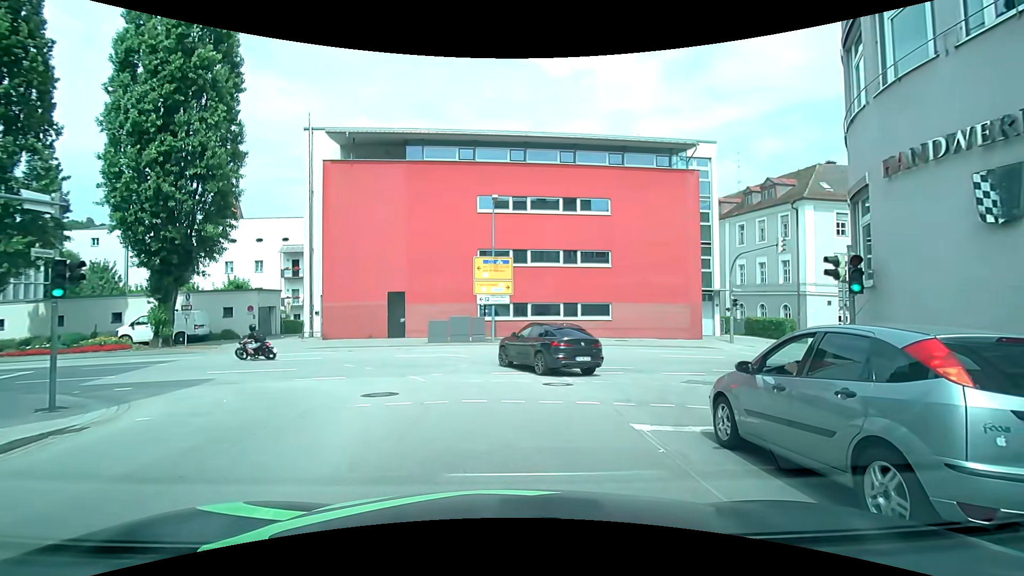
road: tertiary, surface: asphalt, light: Day
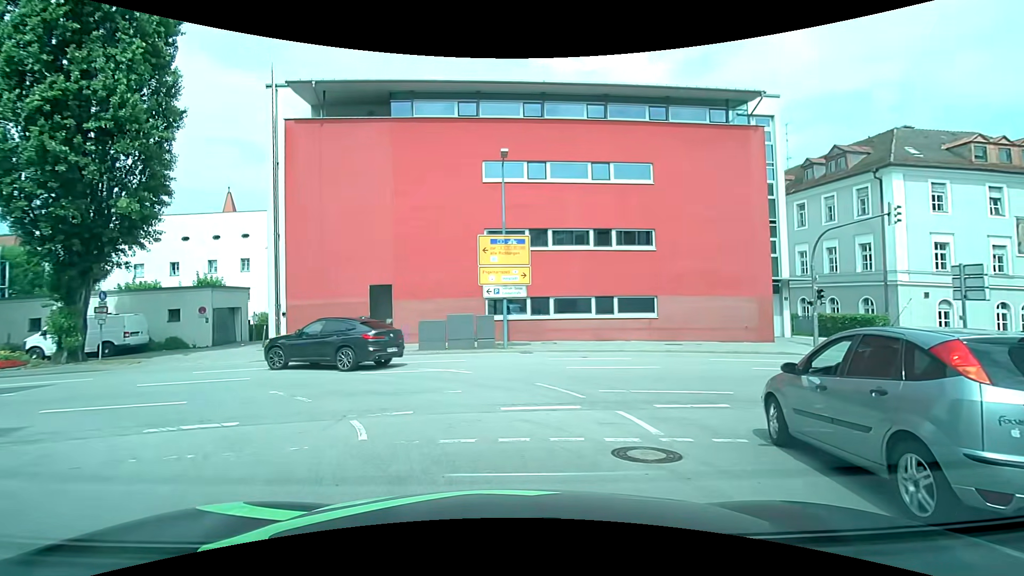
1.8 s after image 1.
(+0.1, +7.2) m; +1°
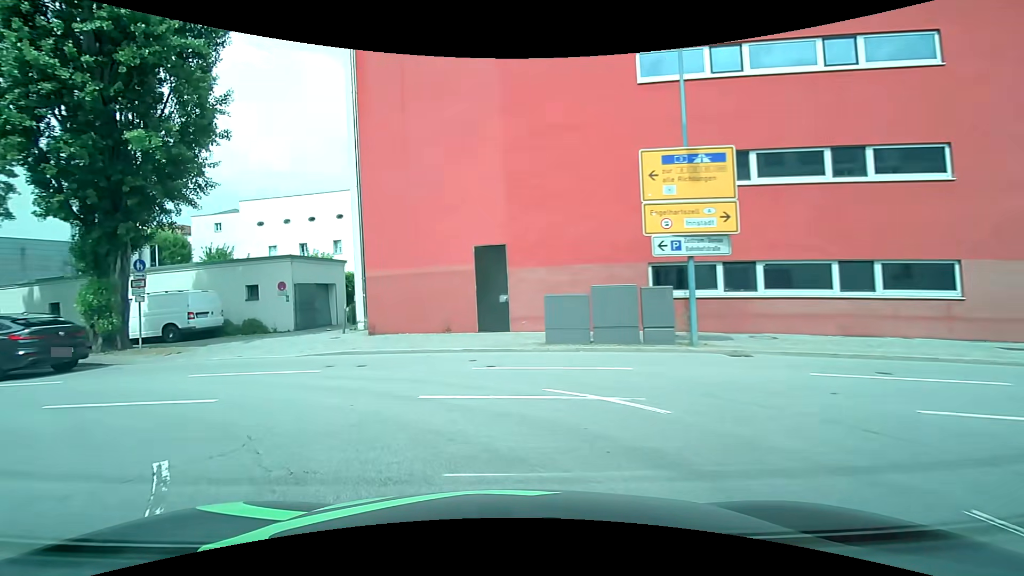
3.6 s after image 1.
(-0.7, +8.5) m; -14°
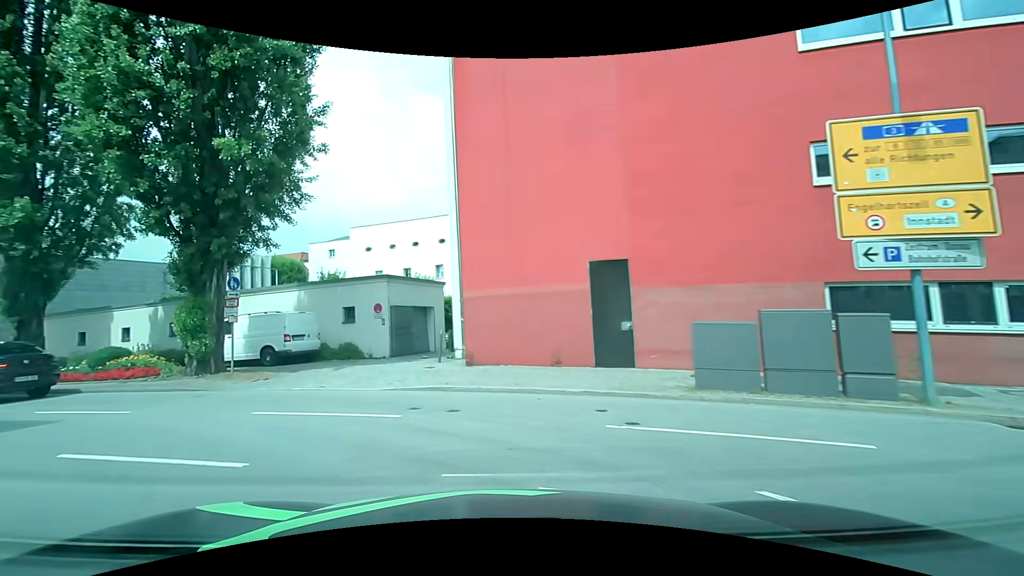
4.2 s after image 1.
(-0.2, +2.9) m; -11°
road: primary
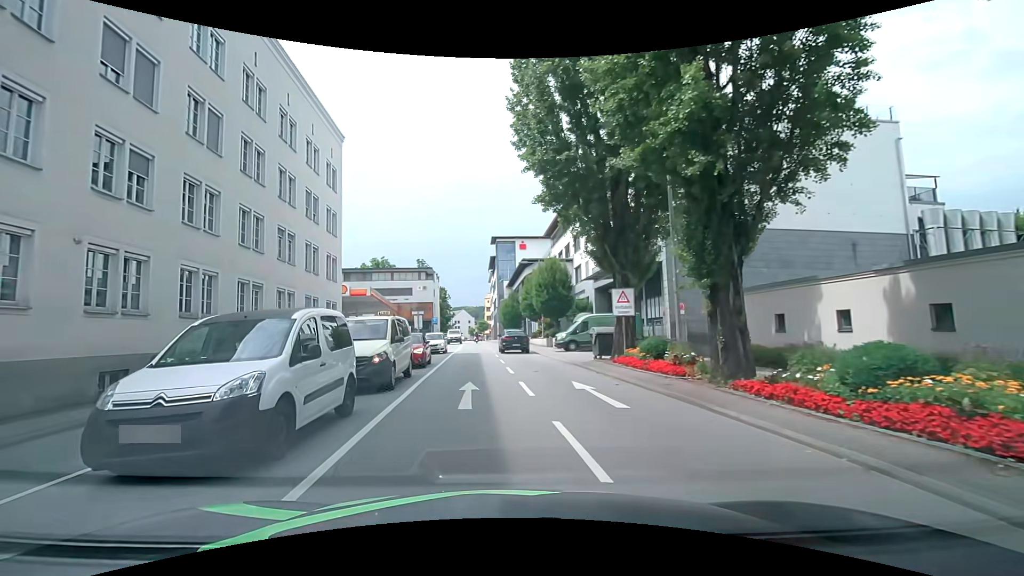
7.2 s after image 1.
(-7.2, +10.6) m; -65°
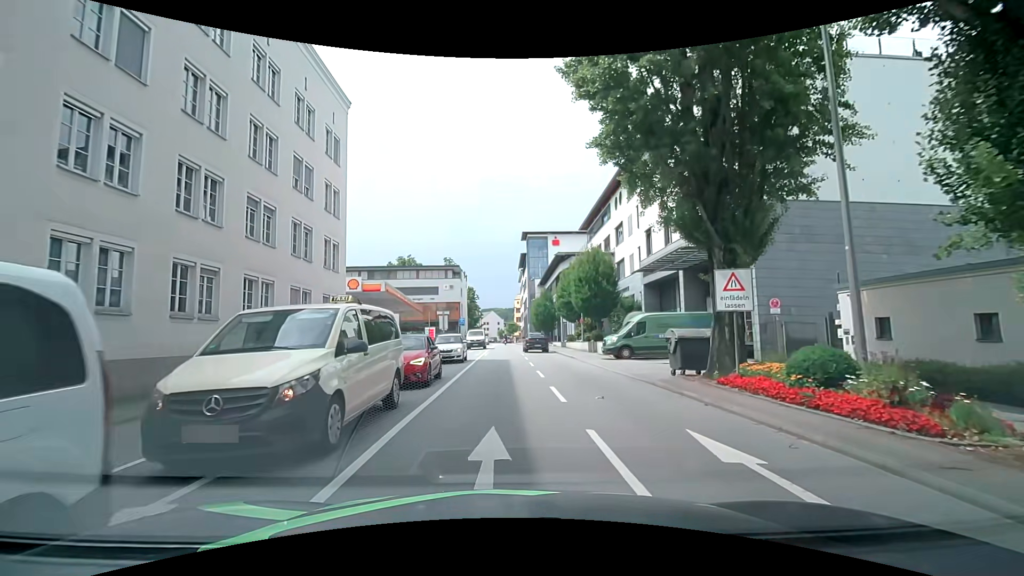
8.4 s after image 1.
(-0.3, +6.6) m; -2°
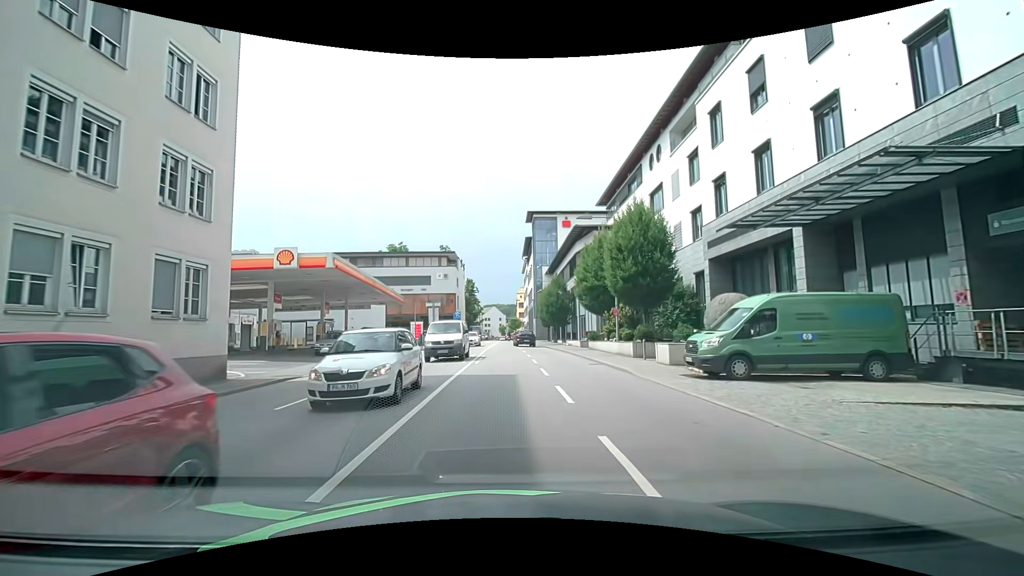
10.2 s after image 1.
(-0.2, +12.9) m; -1°
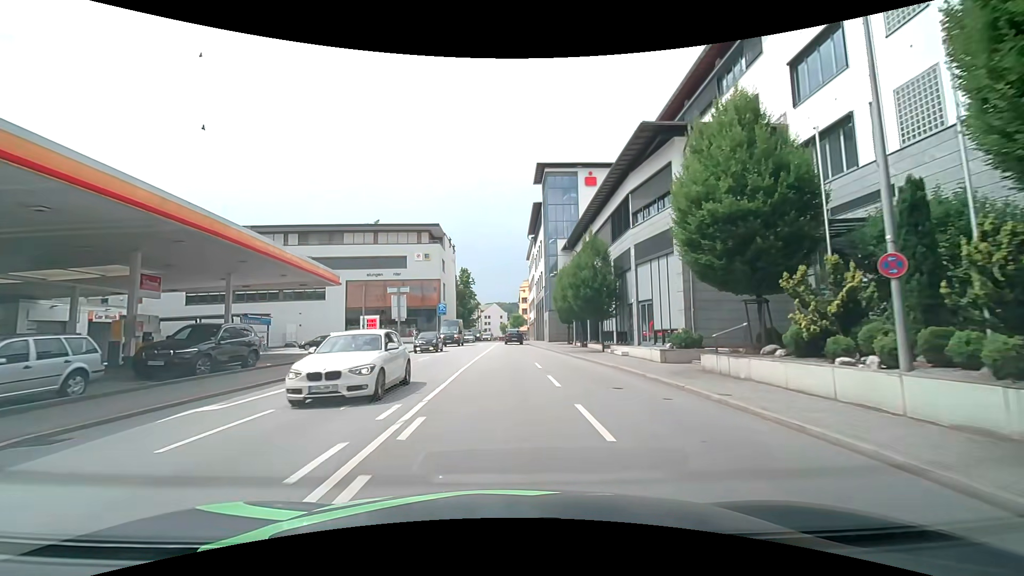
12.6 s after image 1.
(+0.1, +21.6) m; 0°
(0, +10) (0, +20) (0, +30) (0, +40) (0, +50) (0, +60) (0, +70) (0, +80) (0, +90) (0, +100) m
